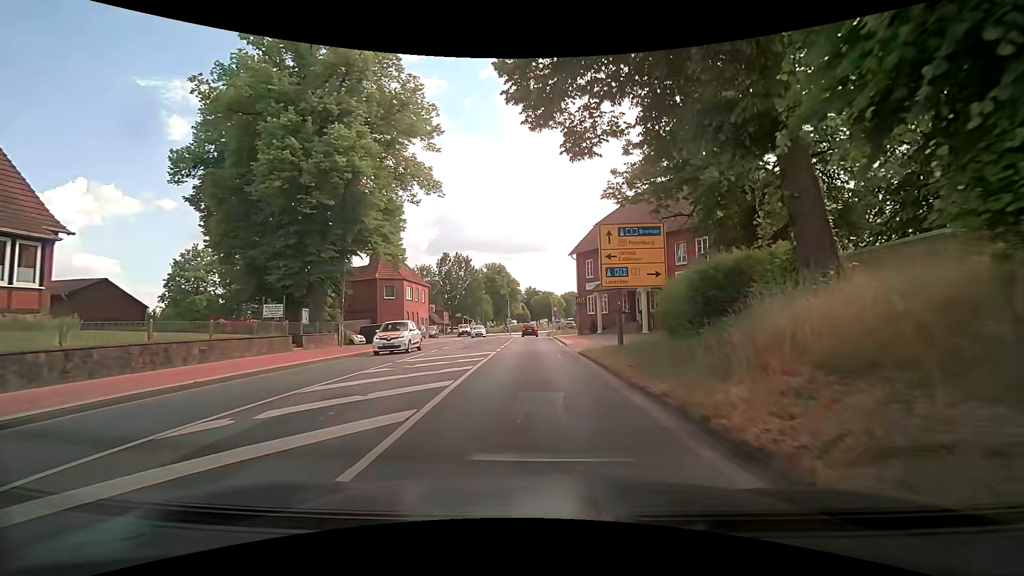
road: secondary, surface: asphalt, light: Day
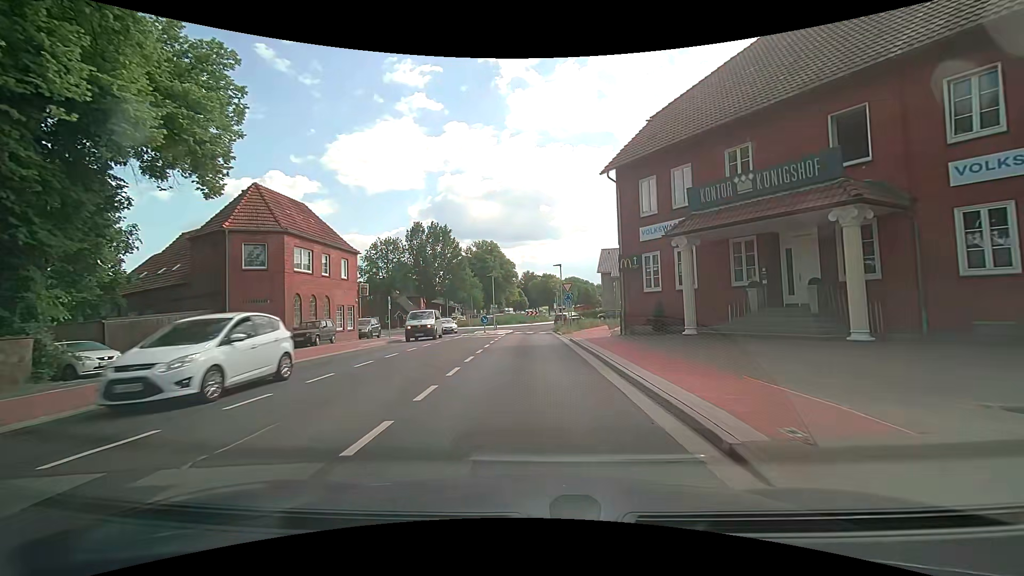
(+0.5, +24.5) m; +1°
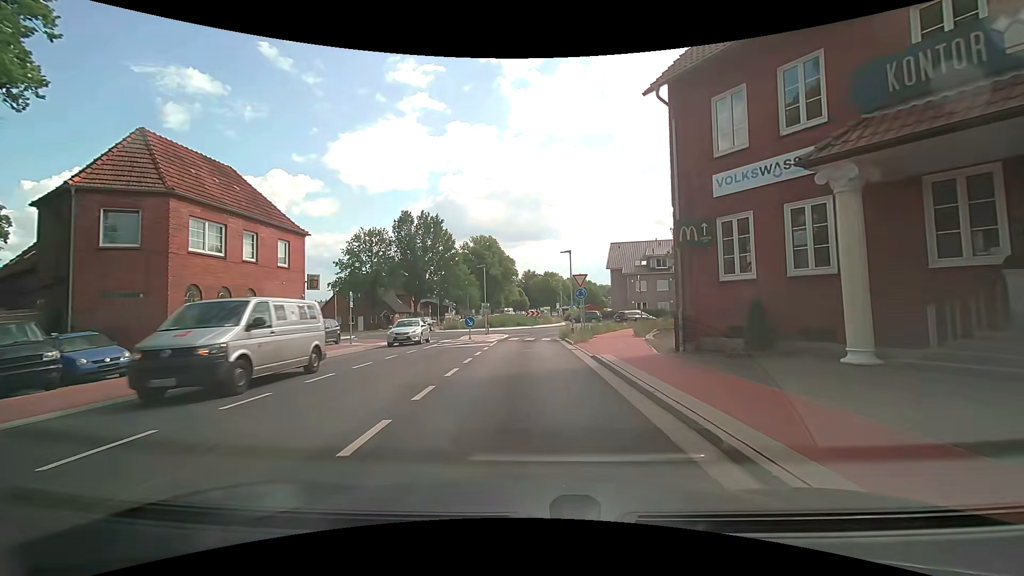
(-0.1, +8.8) m; -1°
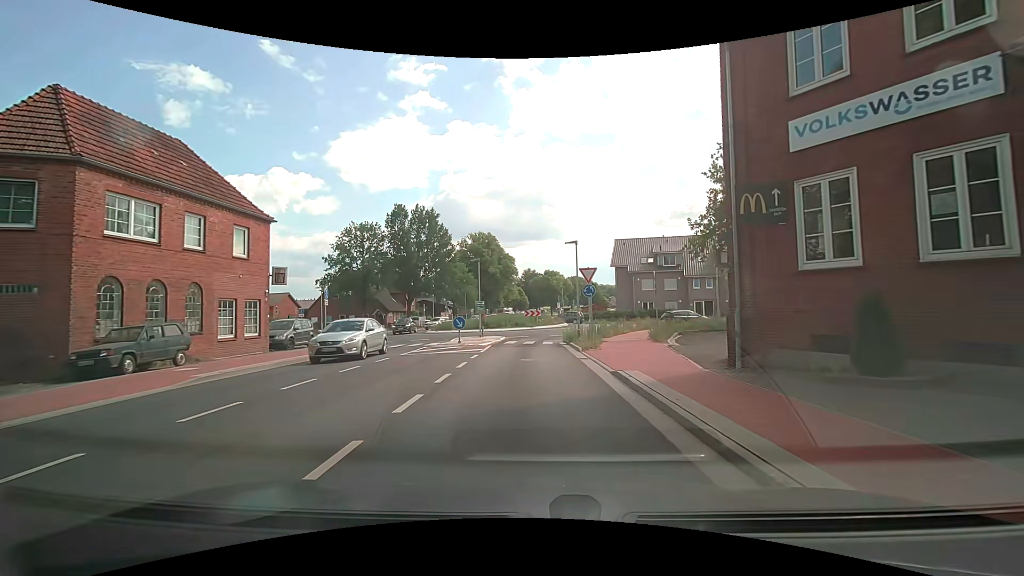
(0.0, +3.9) m; 0°
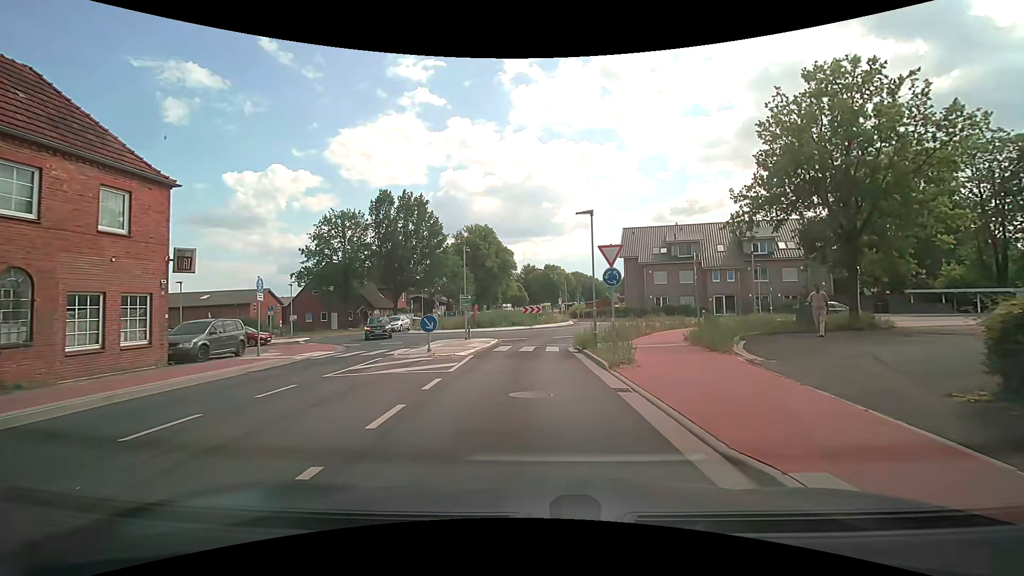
(0.0, +6.8) m; -3°
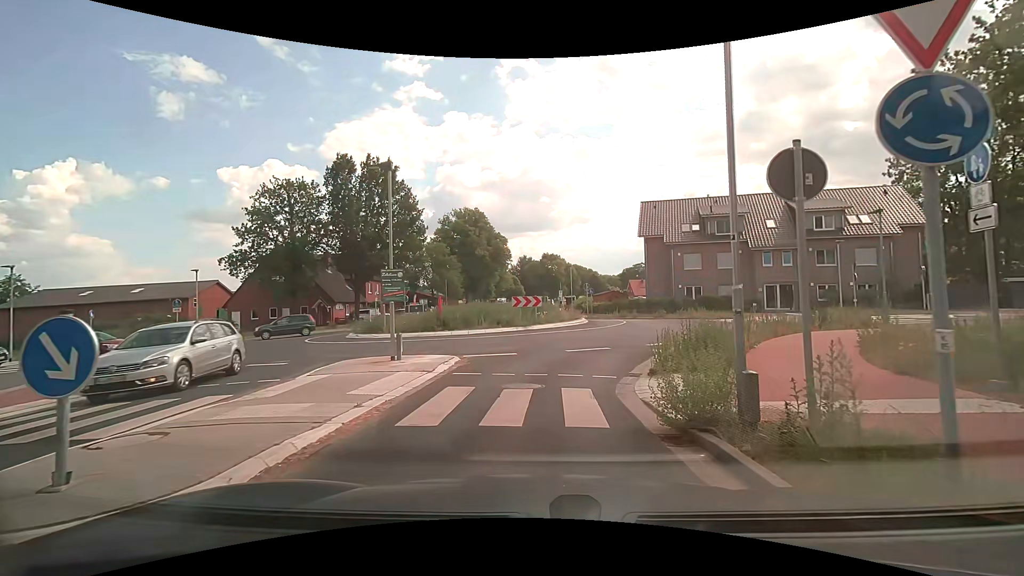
(+0.6, +13.0) m; +3°
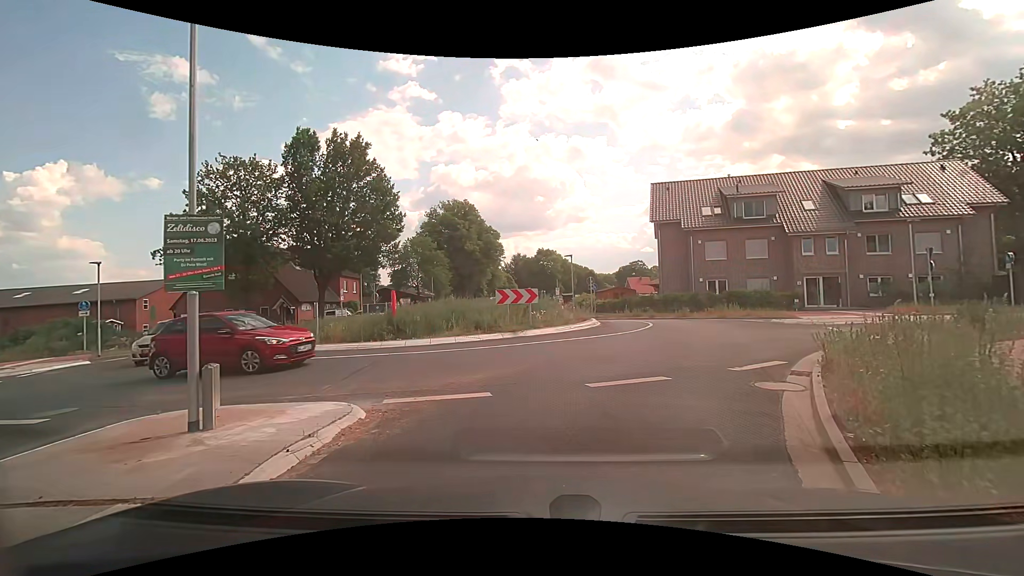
(+0.2, +7.2) m; +1°
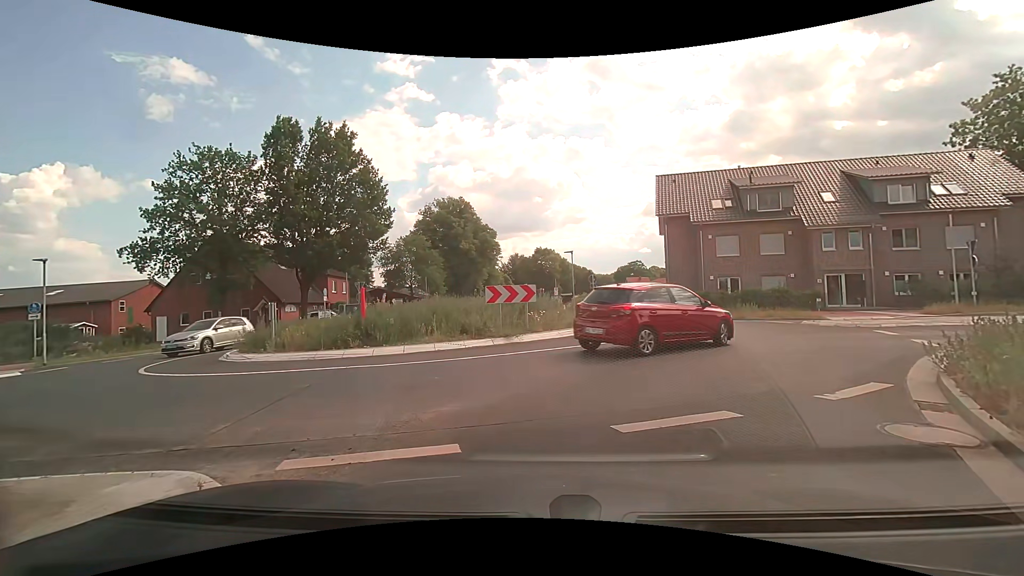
(0.0, +2.8) m; +2°
(+1, +10) (+5, +19) (+5, +29) (0, +37) (-2, +47) (-3, +57) (-3, +67) (-4, +77) (-4, +87) (-5, +97) m
